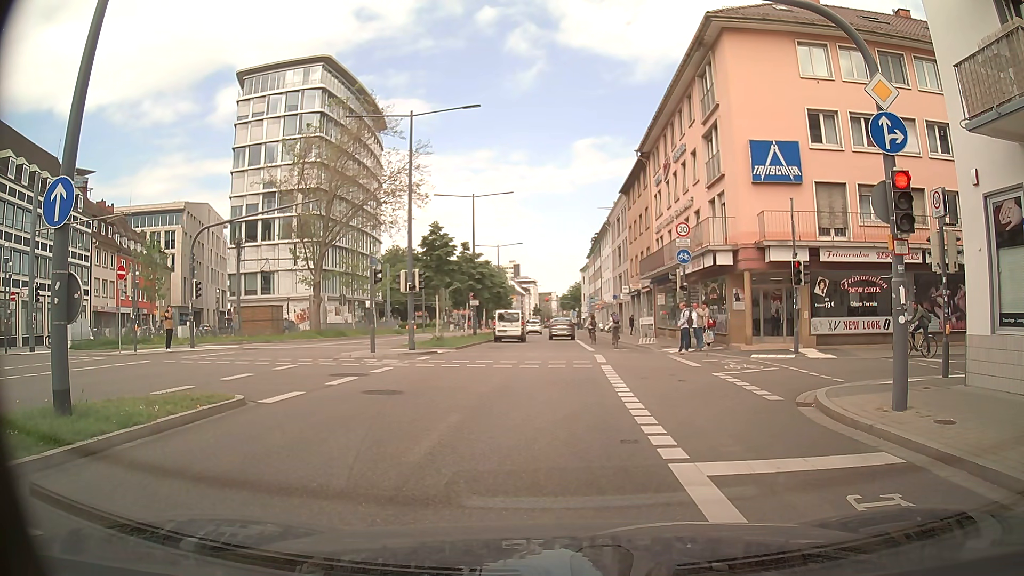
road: primary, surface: asphalt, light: Day
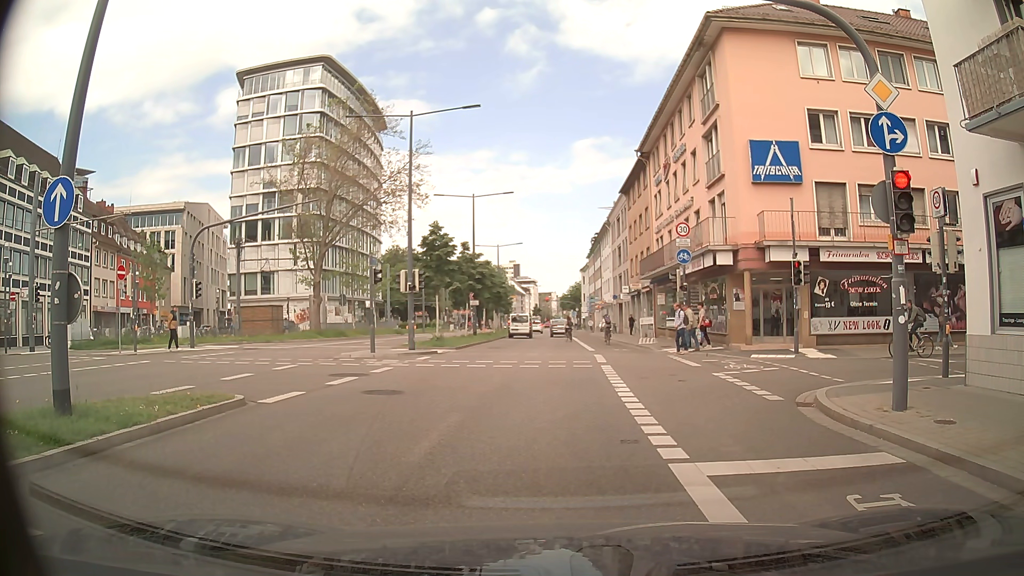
(0.0, 0.0) m; 0°
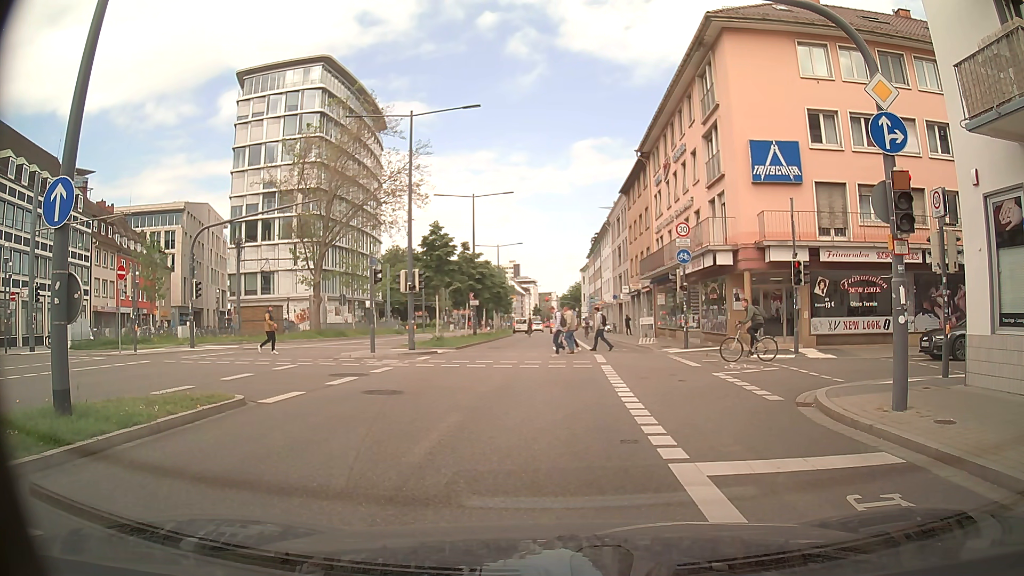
(0.0, 0.0) m; 0°
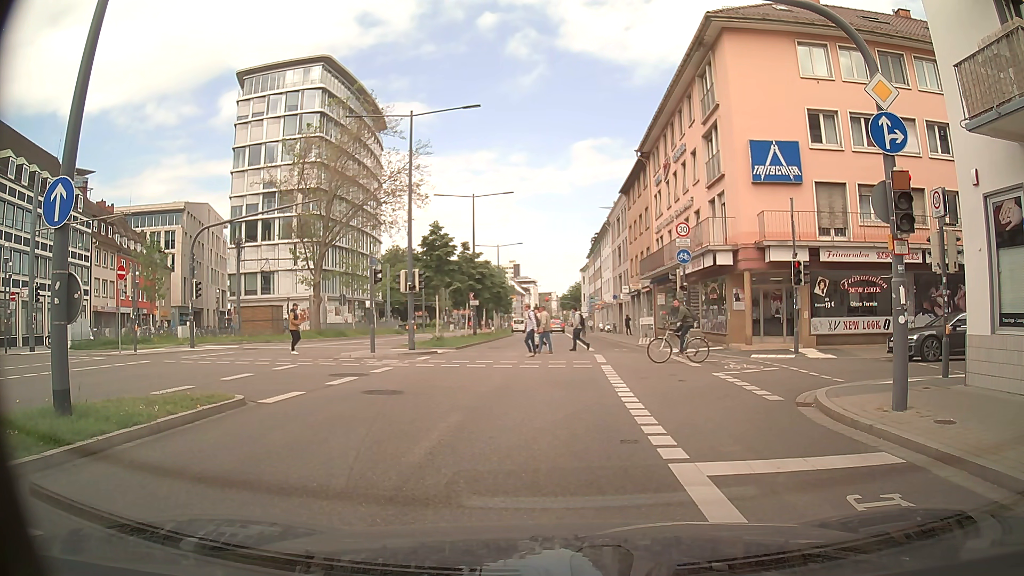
(0.0, 0.0) m; 0°
